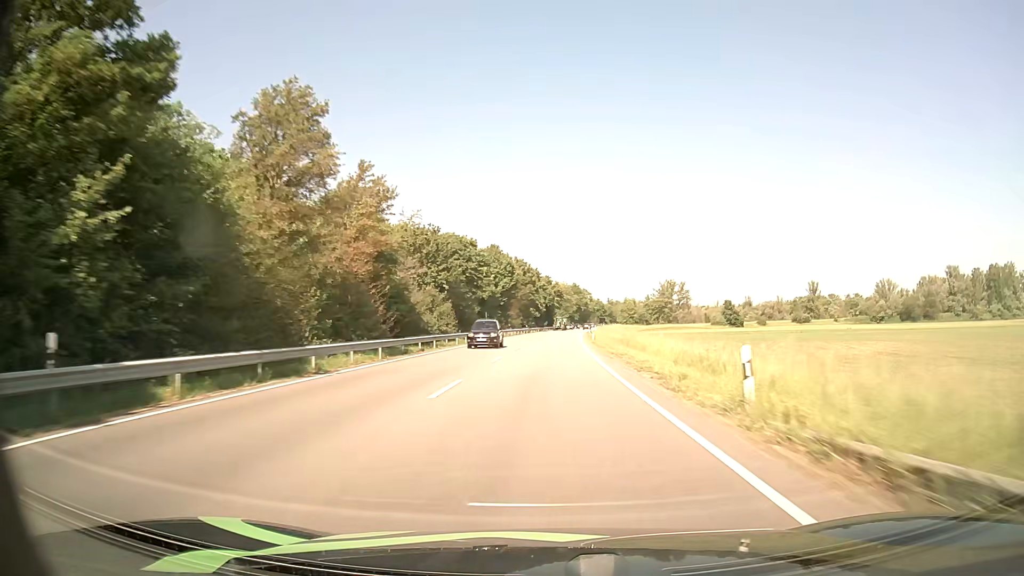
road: primary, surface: asphalt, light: Day
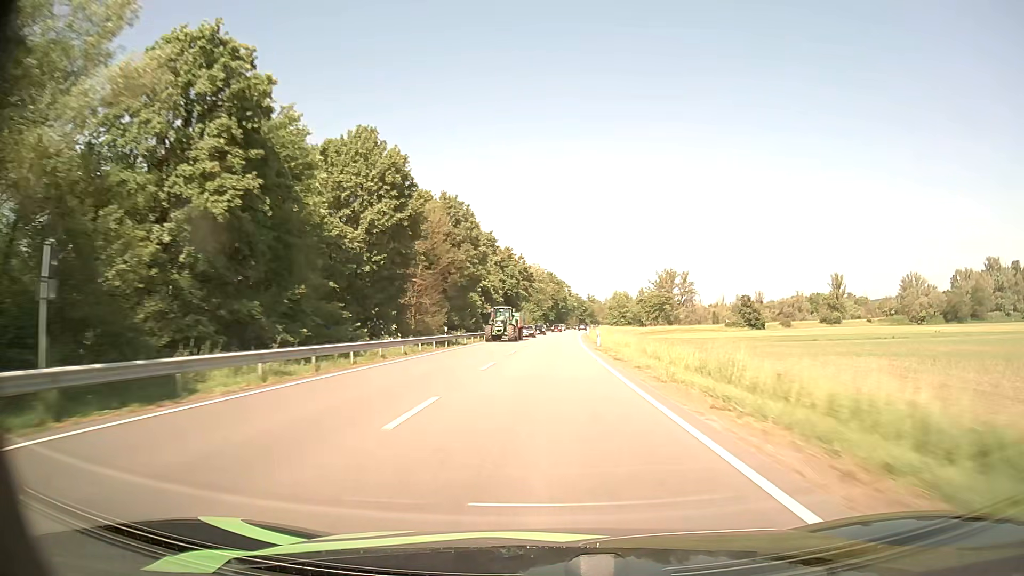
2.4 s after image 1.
(+1.1, +63.9) m; +2°
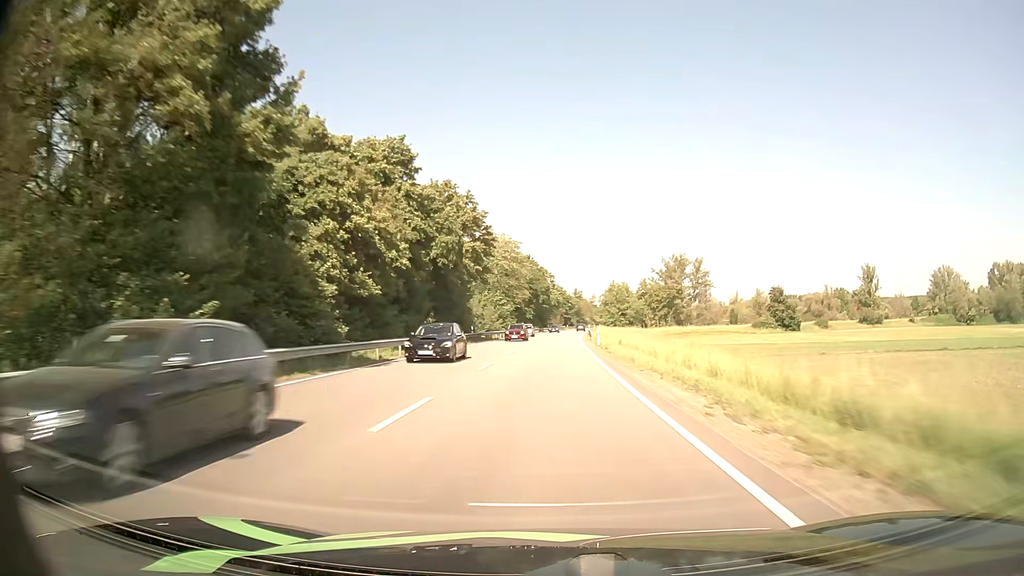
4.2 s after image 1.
(+0.7, +48.3) m; +2°
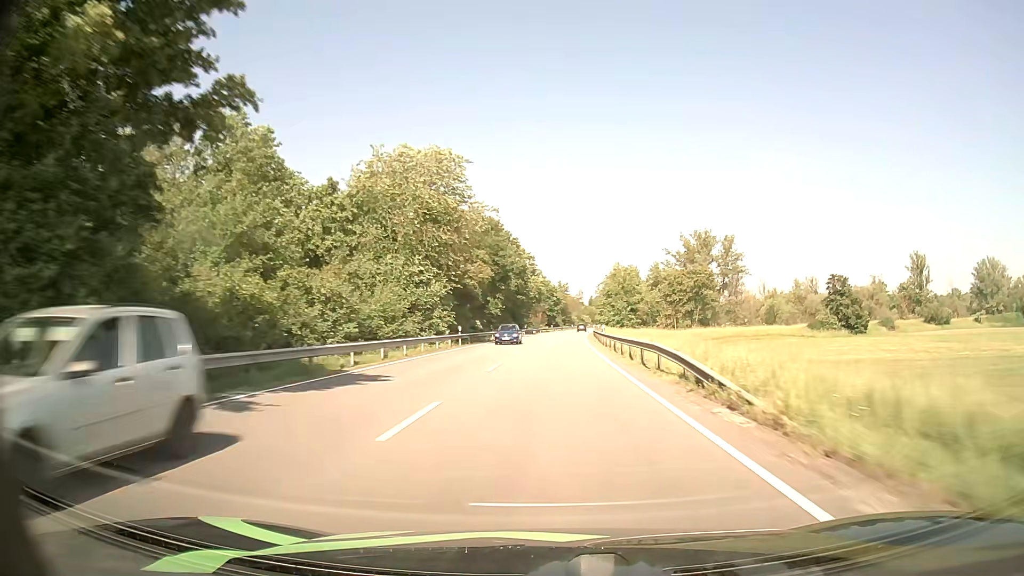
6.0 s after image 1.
(+0.6, +48.7) m; +2°
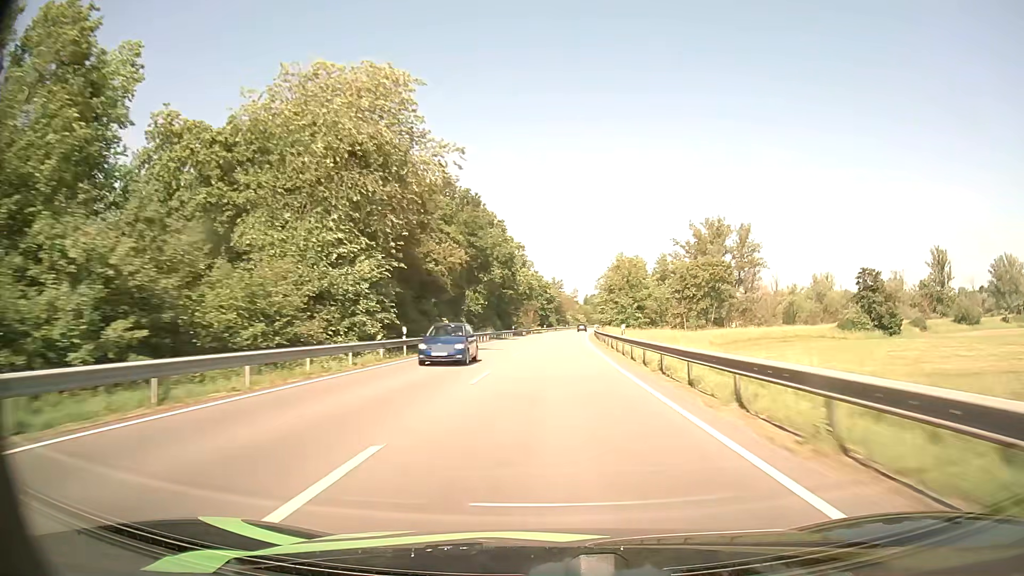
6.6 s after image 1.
(+0.1, +16.4) m; +1°
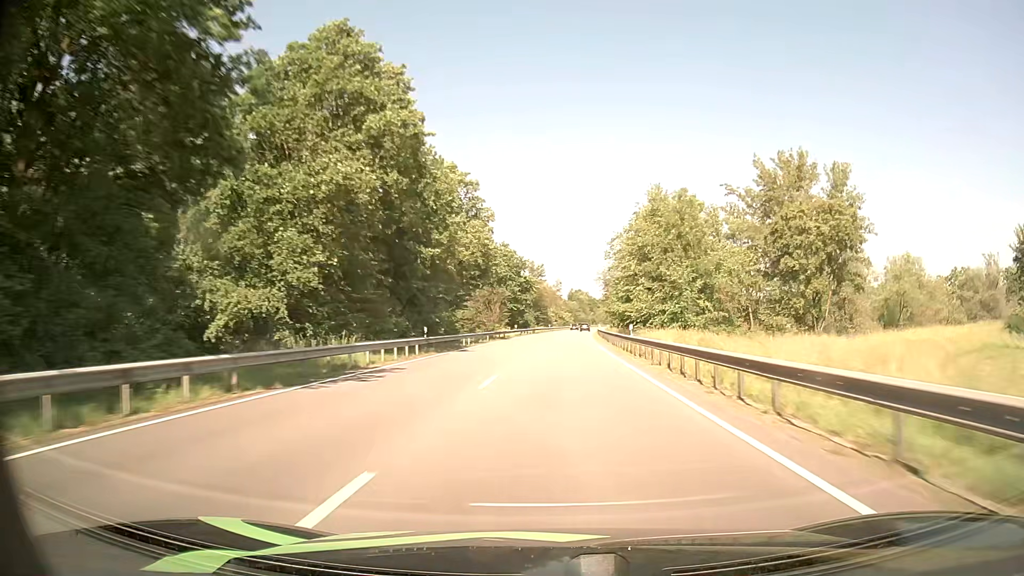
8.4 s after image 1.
(+0.7, +49.5) m; +2°
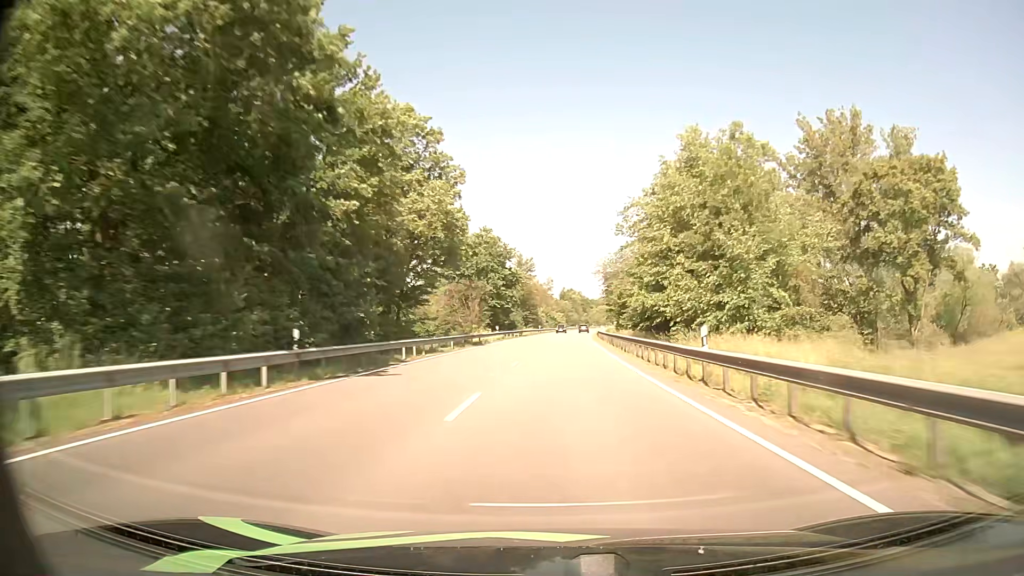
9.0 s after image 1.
(+0.1, +16.6) m; +1°
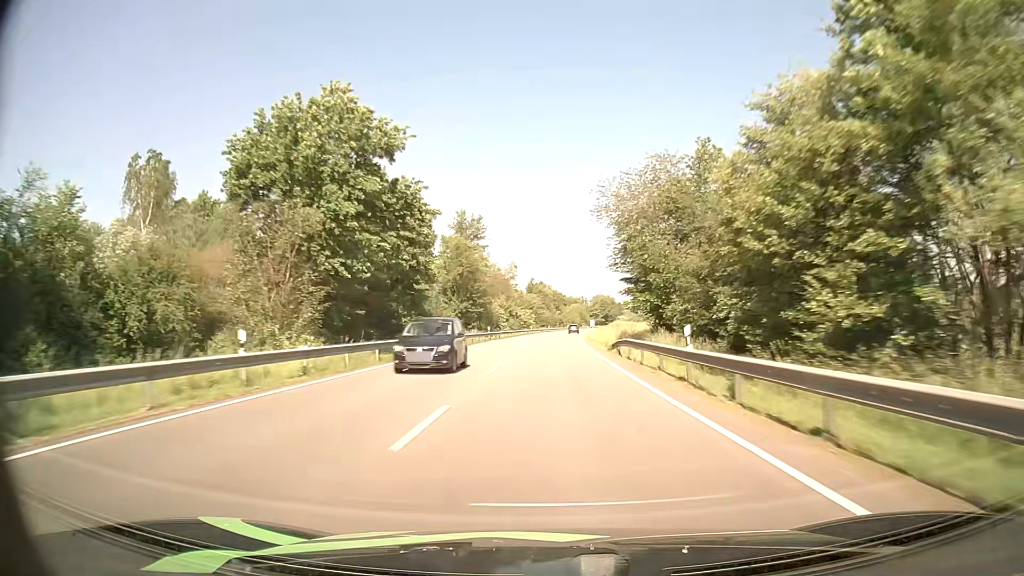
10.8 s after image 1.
(+1.4, +50.3) m; +3°
(0, +10) (0, +20) (0, +30) (0, +40) (+1, +50) (+1, +60) (+1, +70) (+2, +80) (+2, +90) (+3, +100) m
